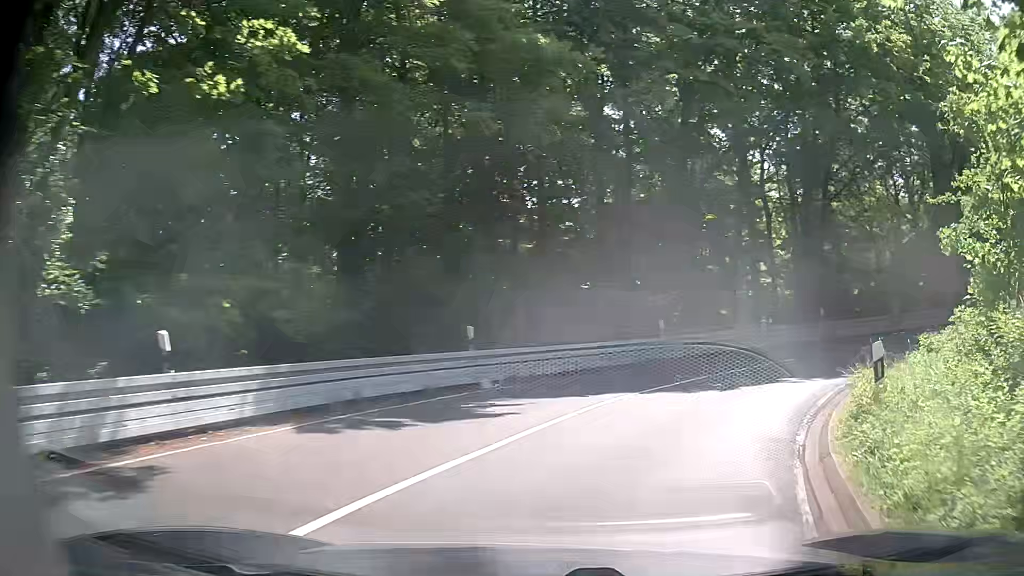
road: secondary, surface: asphalt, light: Day
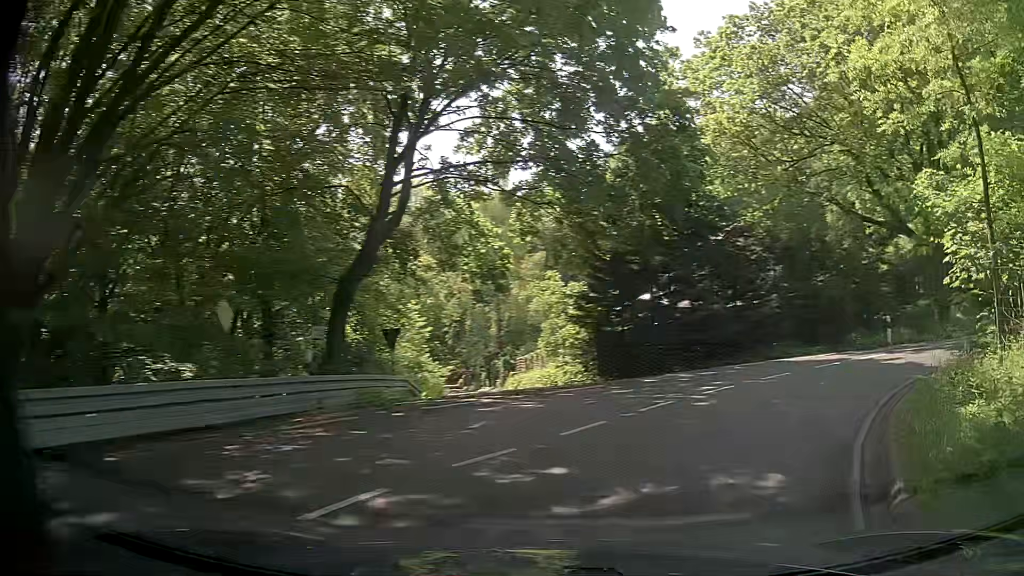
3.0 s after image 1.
(+13.8, +20.6) m; +72°
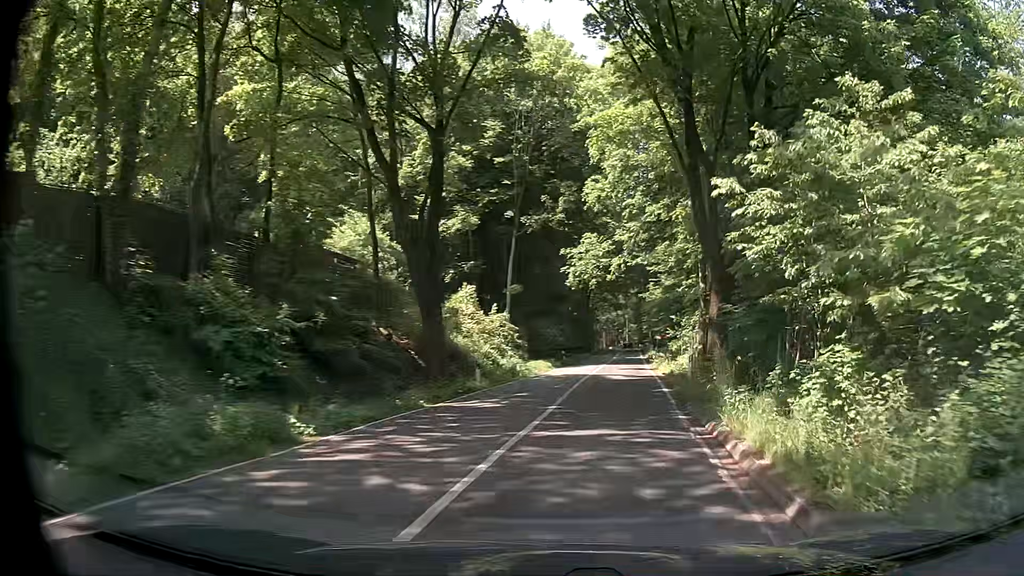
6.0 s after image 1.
(+16.0, +17.9) m; +78°
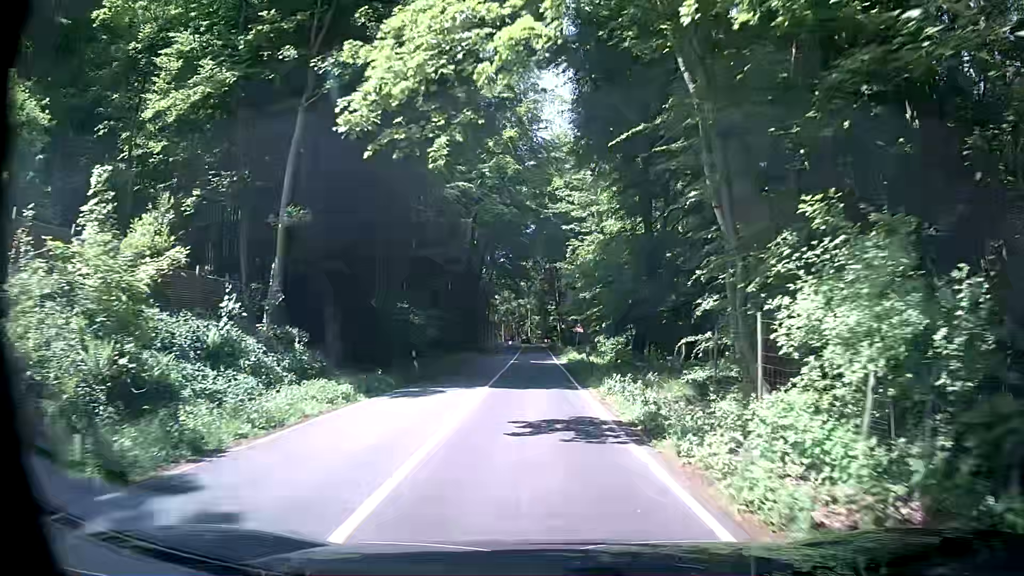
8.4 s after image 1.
(+2.5, +25.1) m; +8°
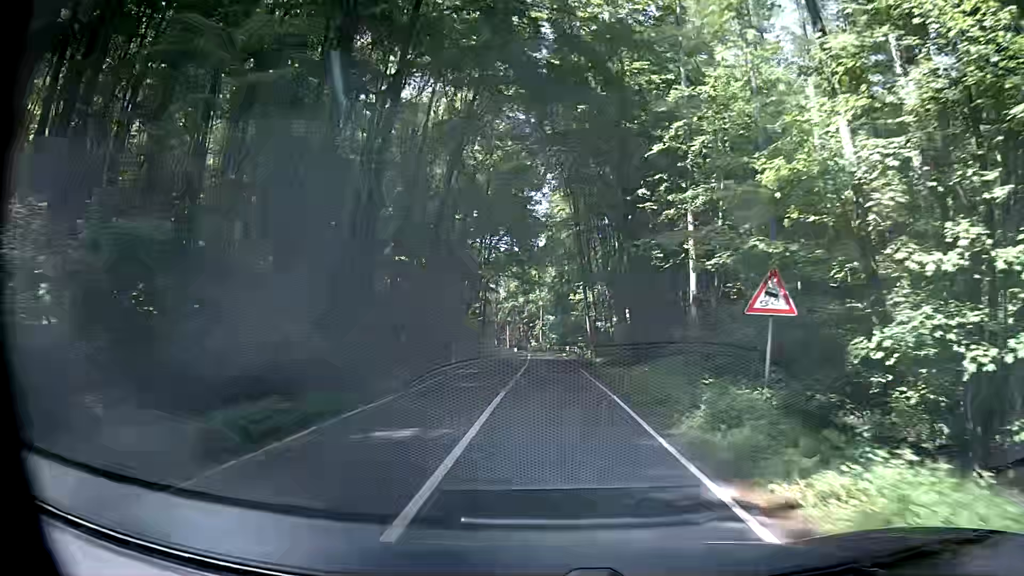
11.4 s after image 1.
(-0.6, +38.5) m; -1°
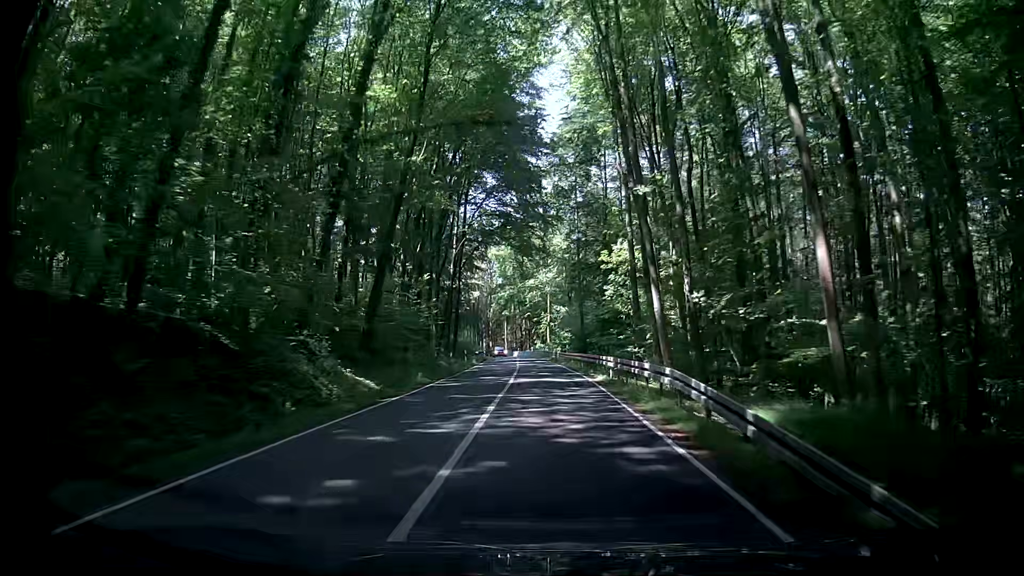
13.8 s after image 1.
(+0.2, +36.3) m; -1°
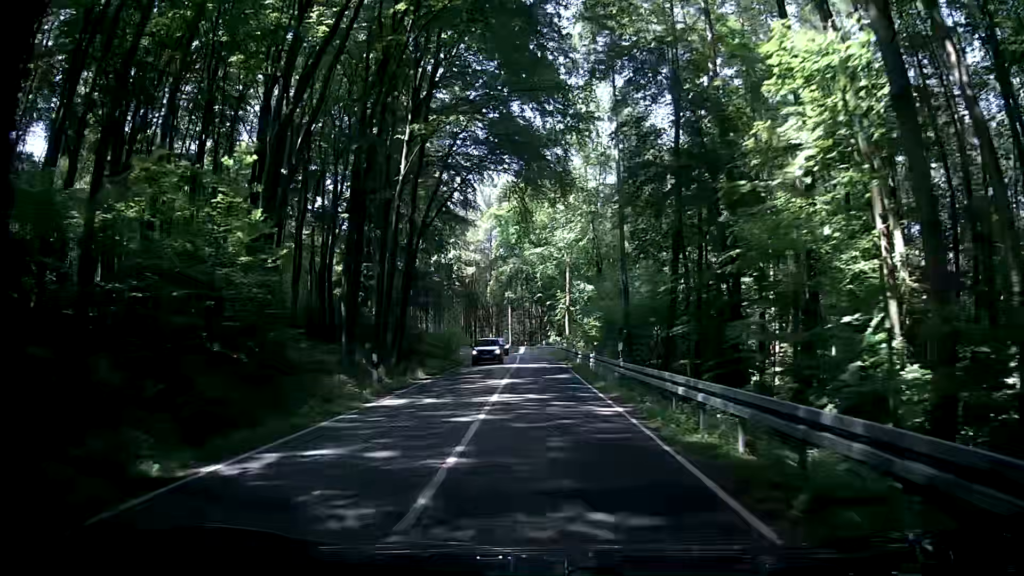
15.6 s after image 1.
(+0.2, +28.3) m; 0°
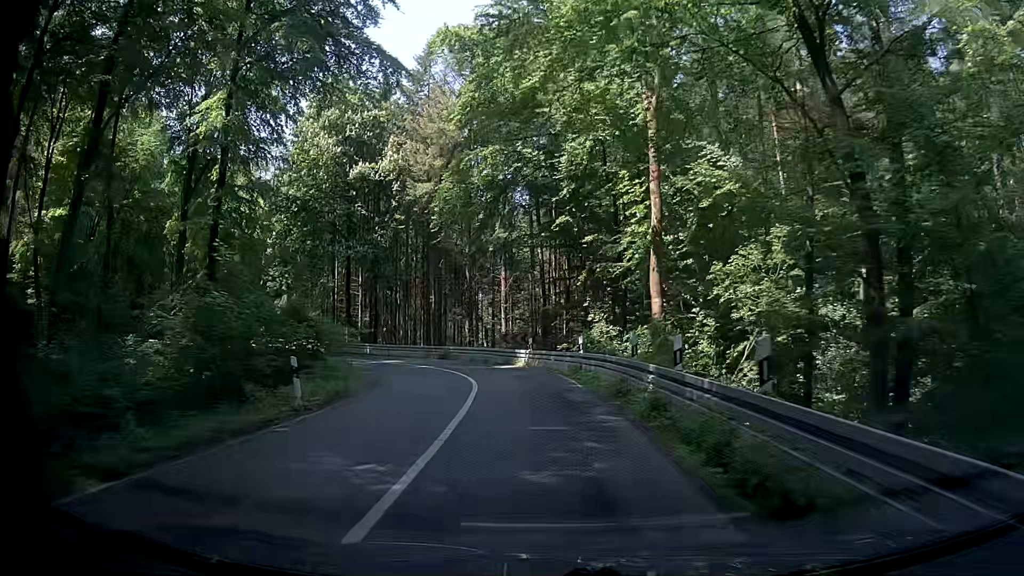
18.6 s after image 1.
(-0.6, +45.7) m; -2°
